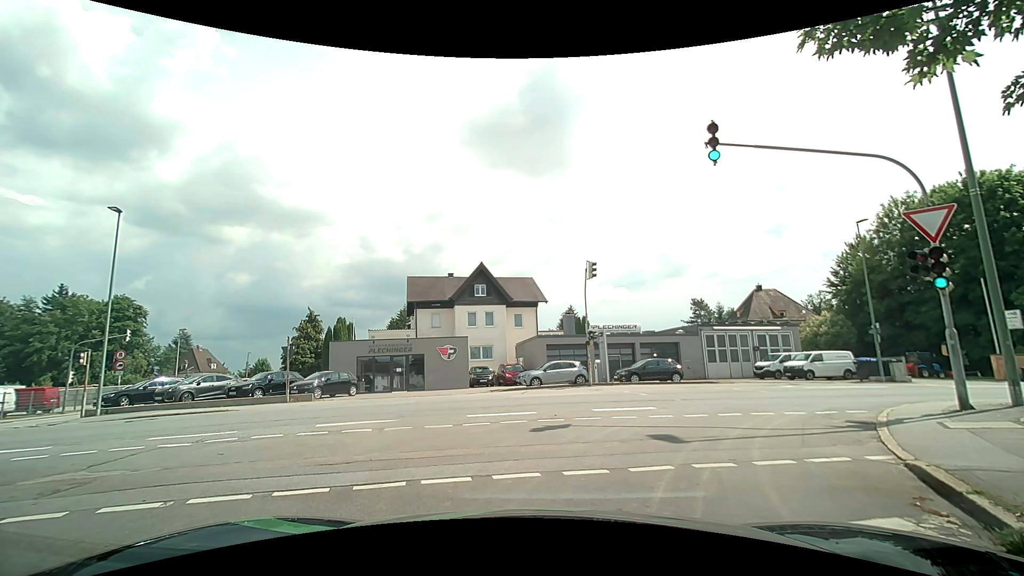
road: residential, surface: asphalt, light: Day
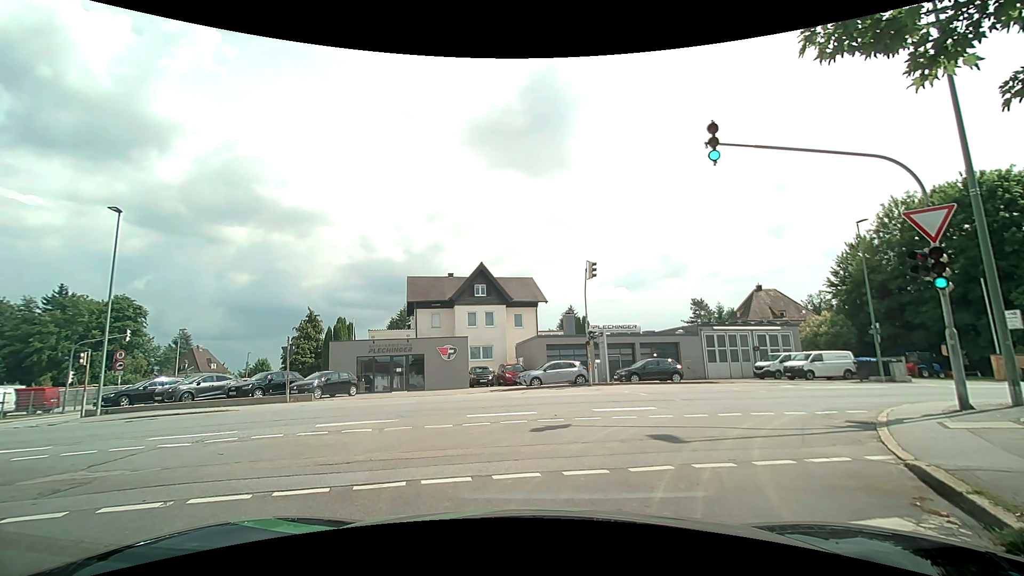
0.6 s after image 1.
(0.0, 0.0) m; 0°
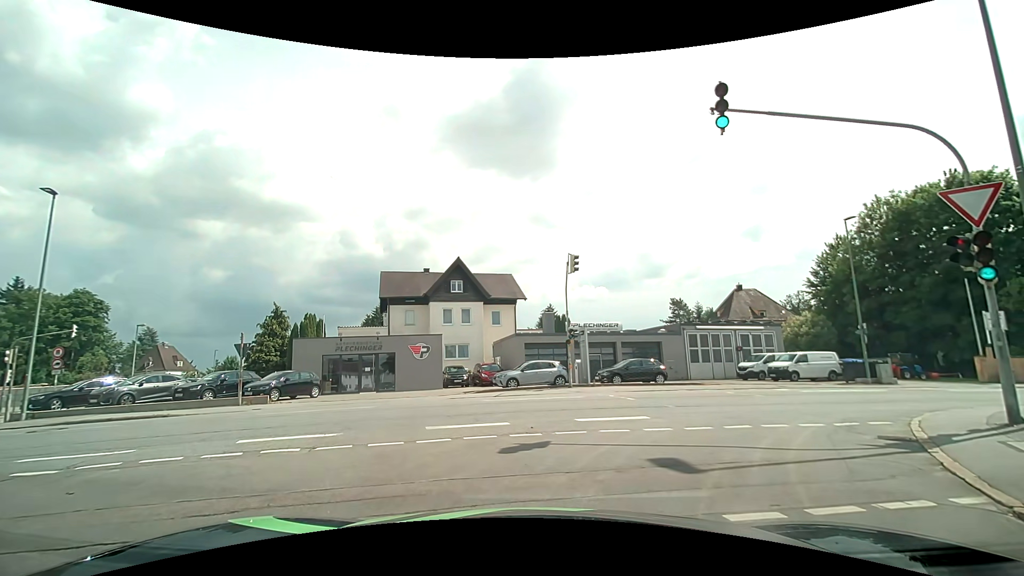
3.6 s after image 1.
(0.0, +1.8) m; +1°
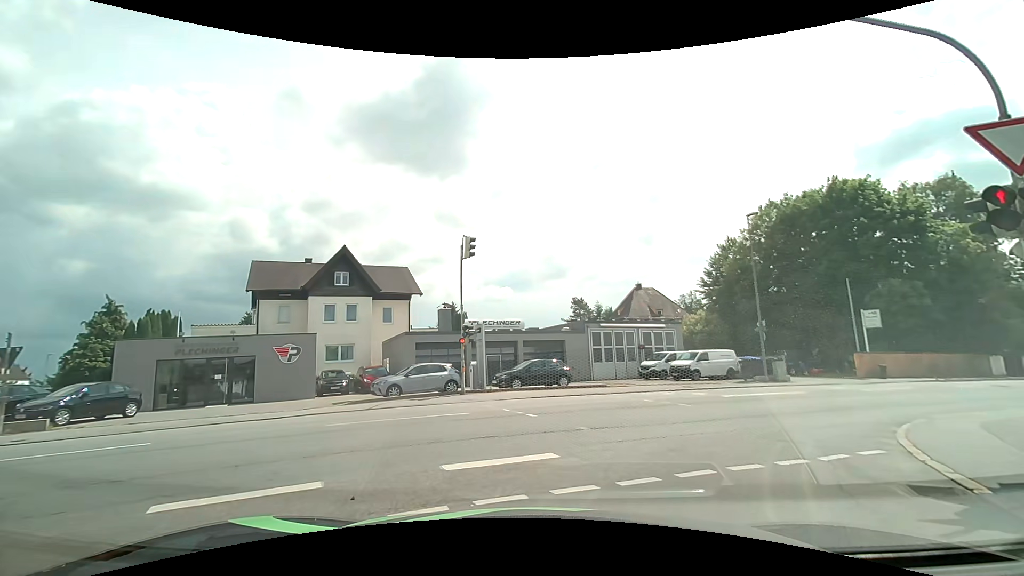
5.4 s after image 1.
(+0.6, +3.9) m; +13°
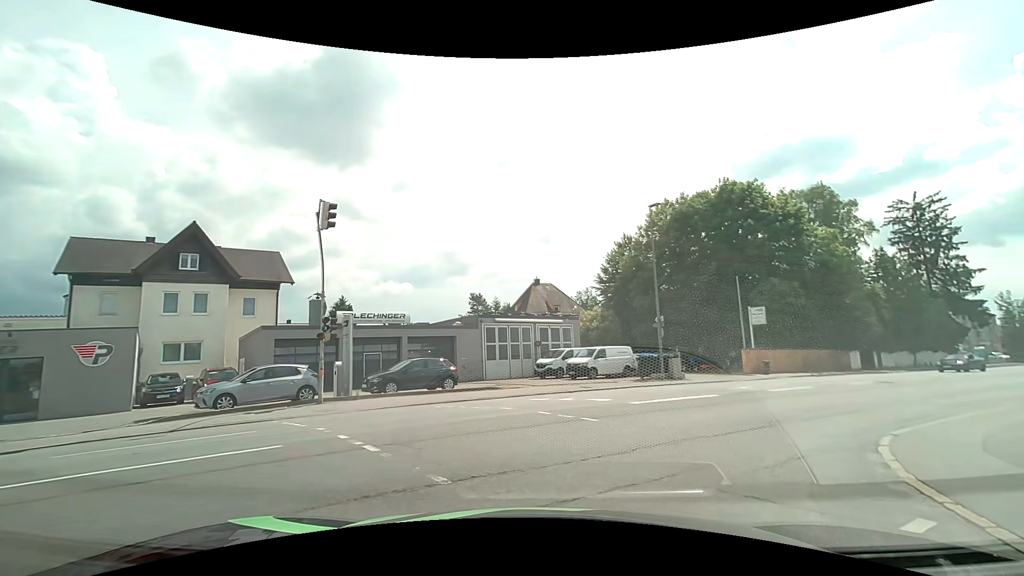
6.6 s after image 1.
(+0.4, +3.7) m; +11°
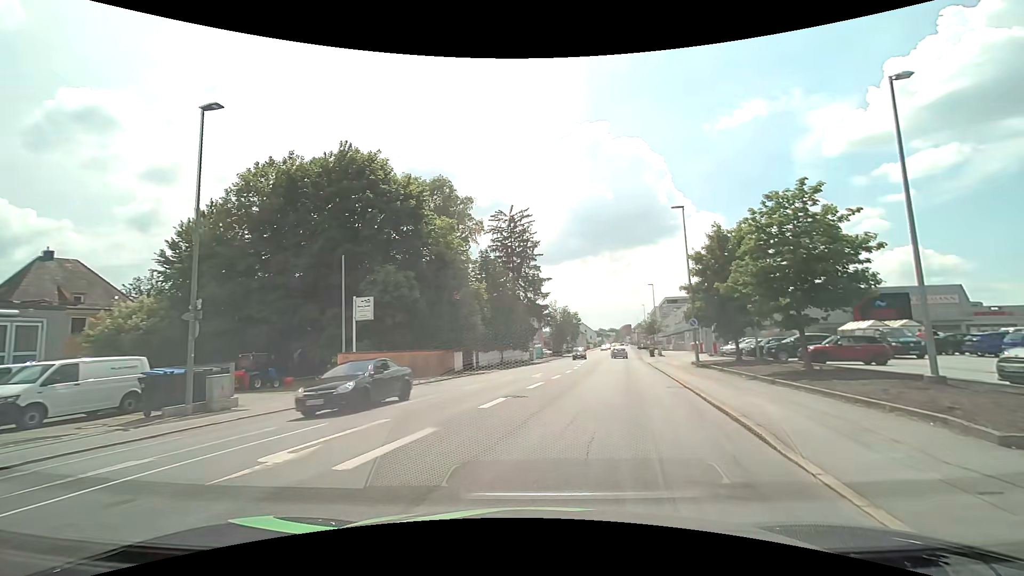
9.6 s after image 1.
(+4.2, +10.9) m; +43°
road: tertiary
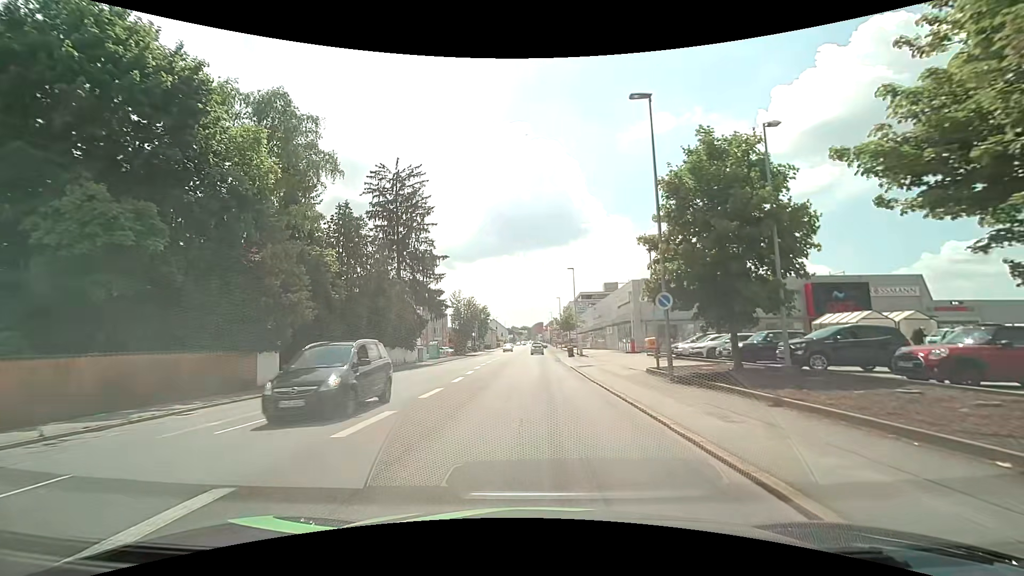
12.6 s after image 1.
(+2.4, +15.7) m; +10°
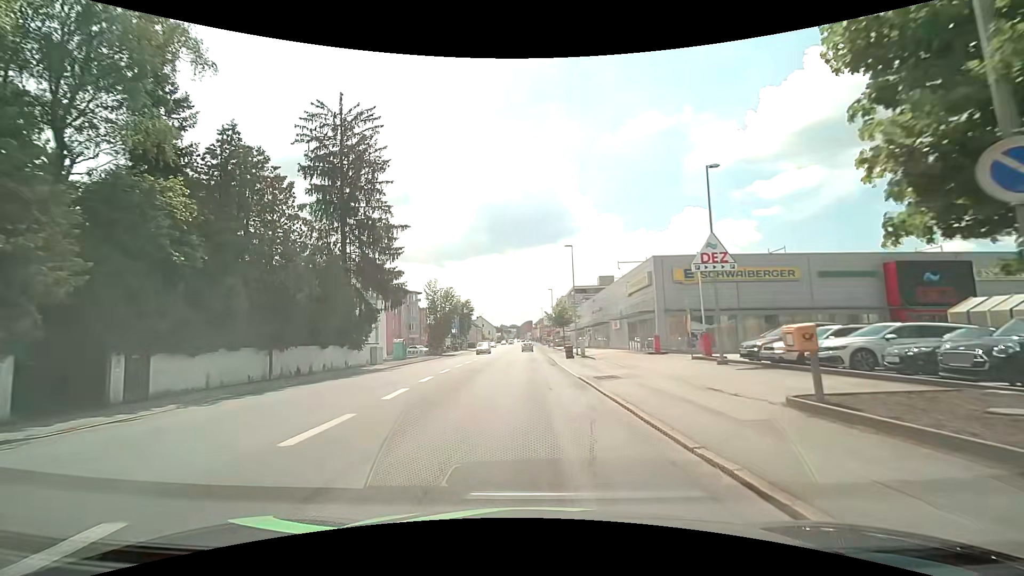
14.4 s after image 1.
(+0.2, +13.1) m; +2°
(0, +10) (0, +20) (0, +30) (0, +40) (0, +50) (0, +60) (0, +70) (-1, +80) (-1, +90) (-1, +100) m
